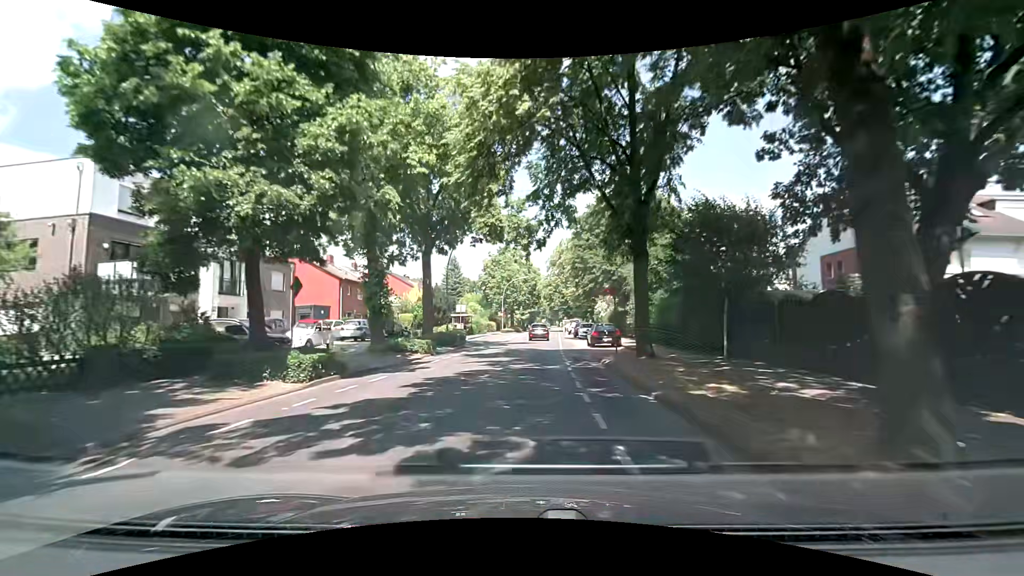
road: secondary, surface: asphalt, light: Day
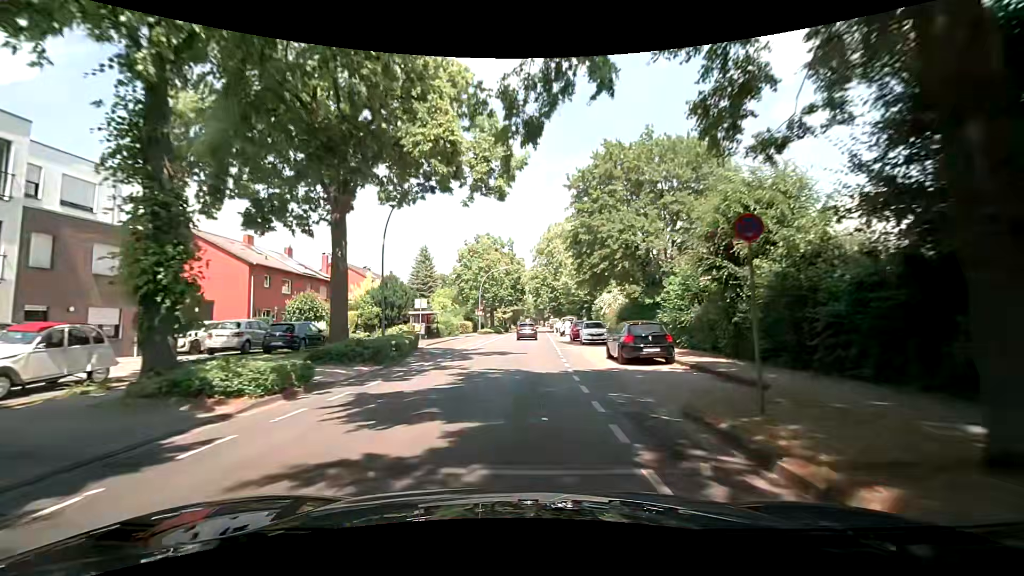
(+0.4, +13.5) m; +3°
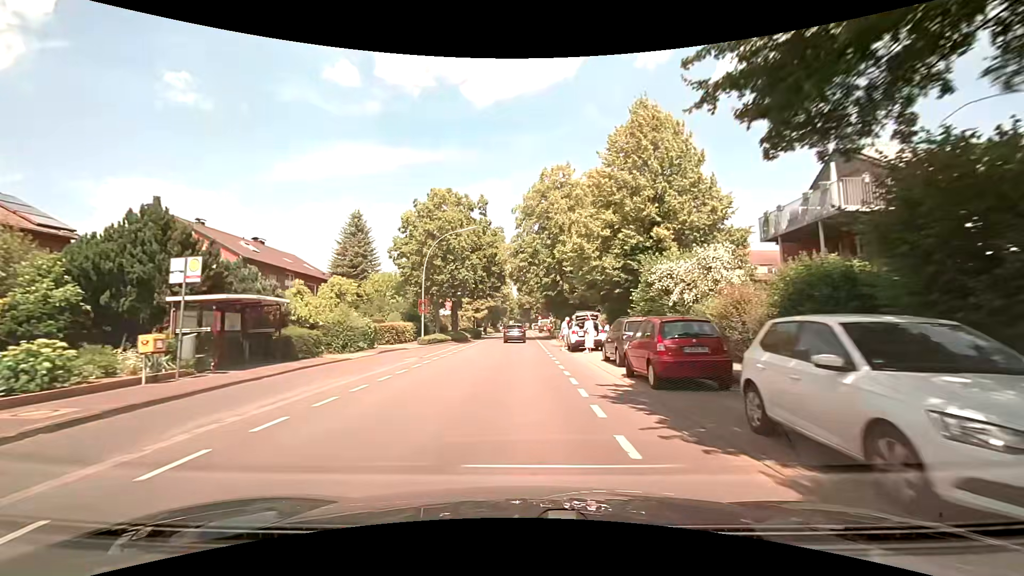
(+0.4, +27.5) m; +1°
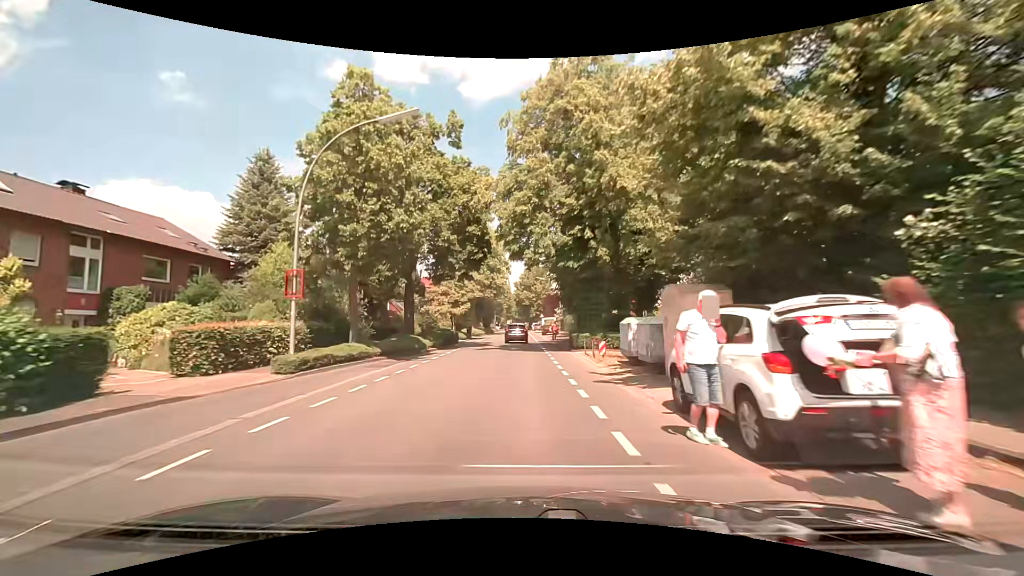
(+0.2, +20.7) m; +1°
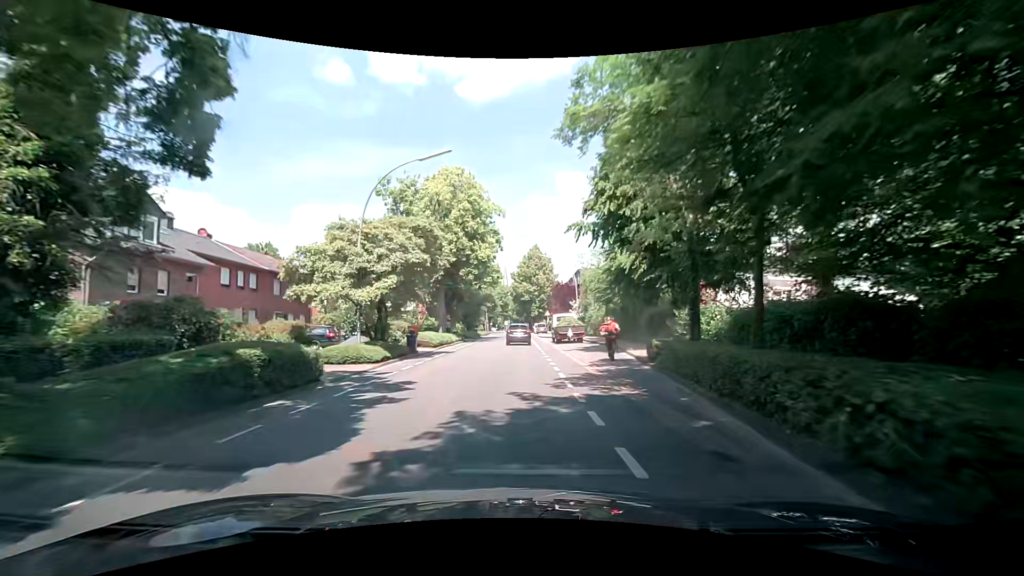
(-0.2, +27.6) m; -1°
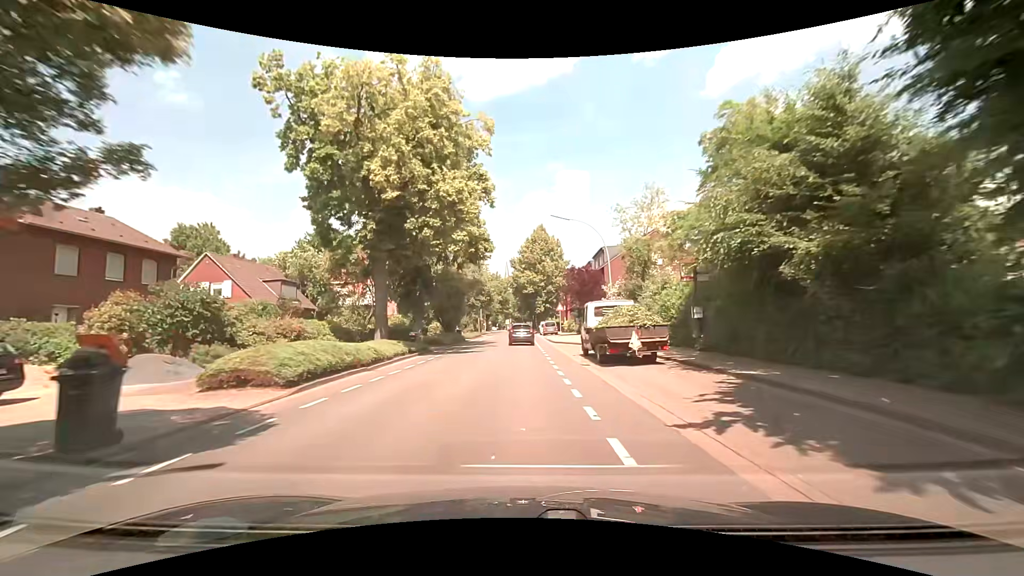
(+0.1, +20.3) m; 0°
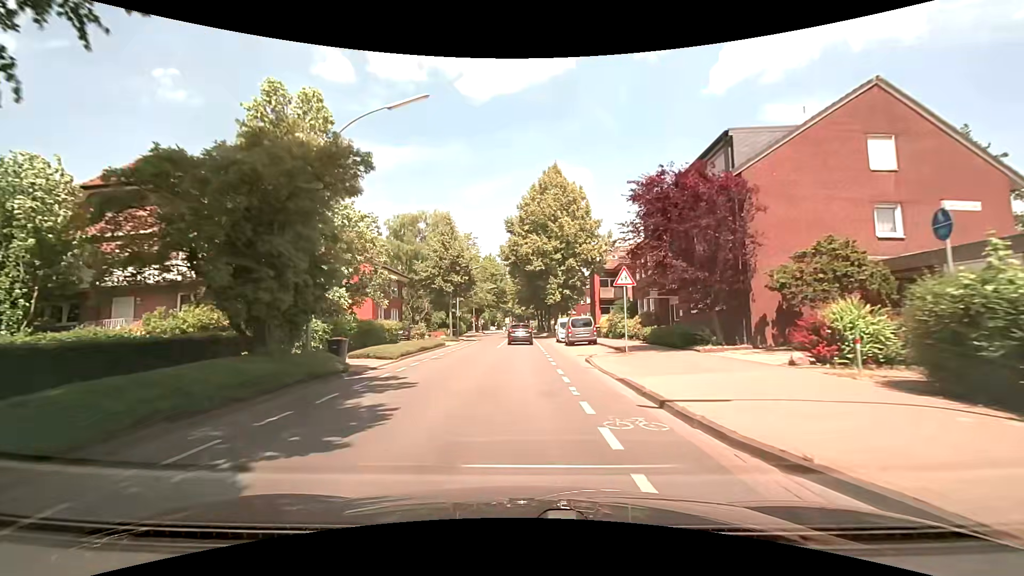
(-0.3, +32.5) m; -1°
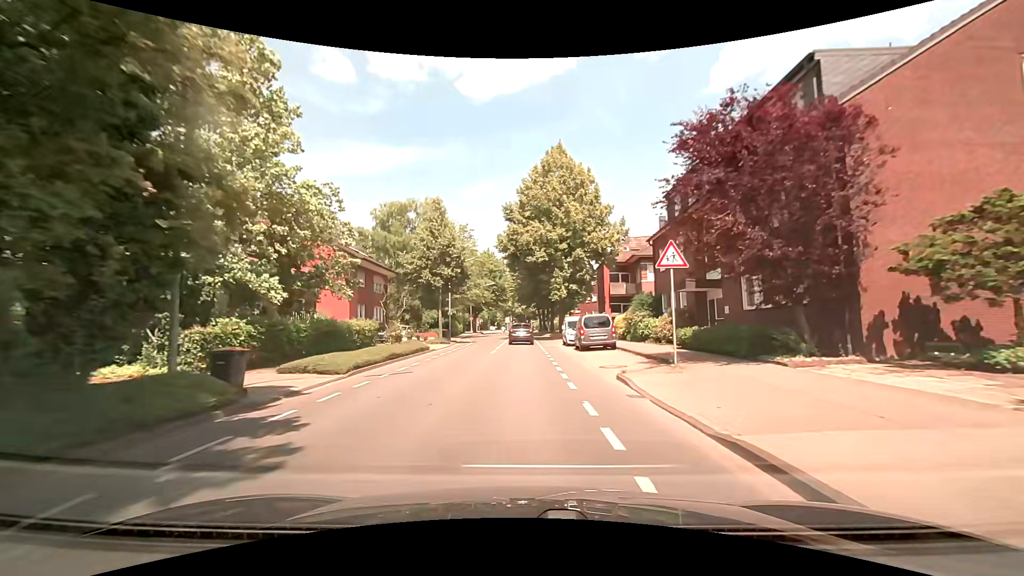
(+0.1, +6.2) m; +1°
